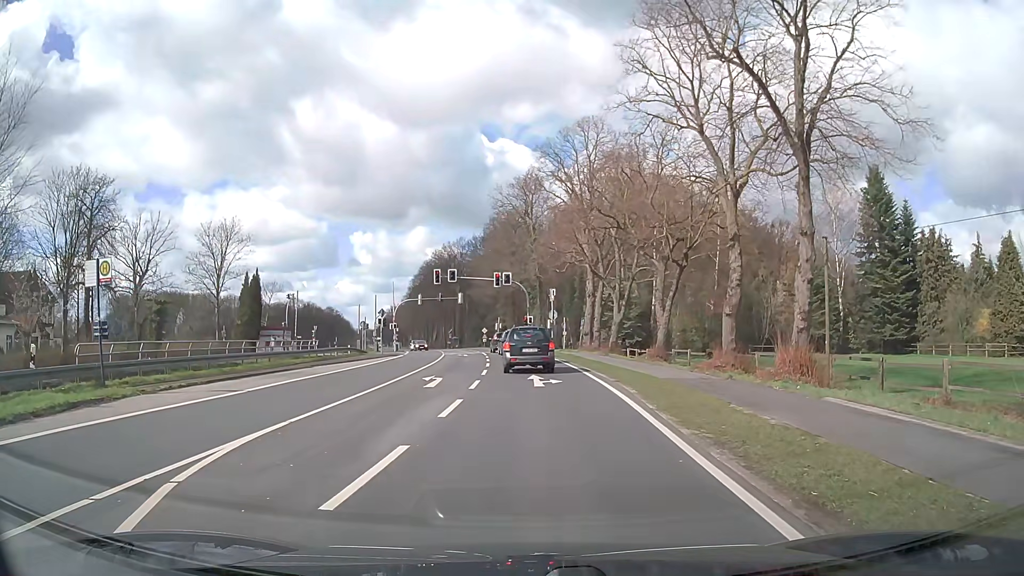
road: primary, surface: asphalt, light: Day
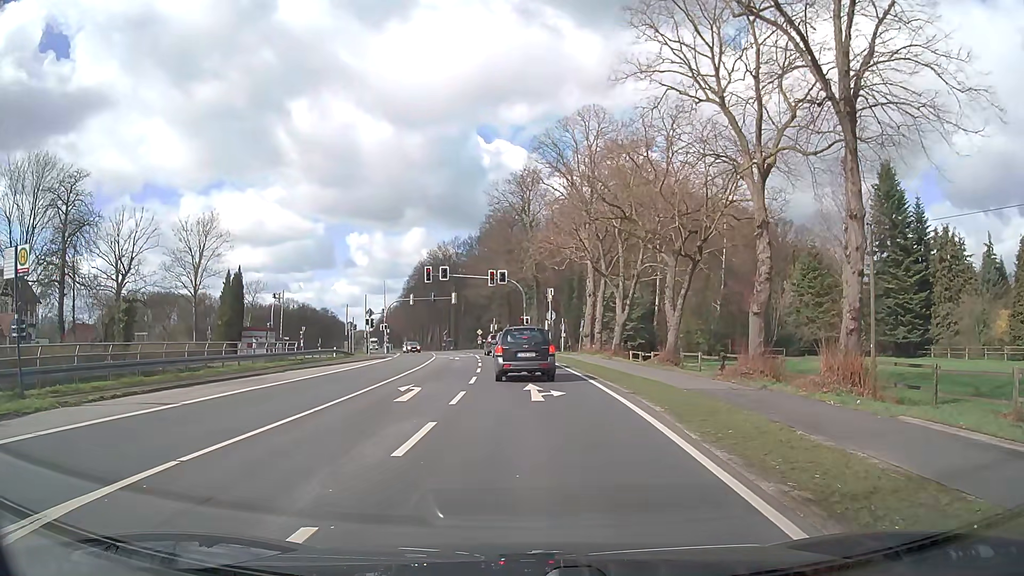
(0.0, +3.6) m; -1°
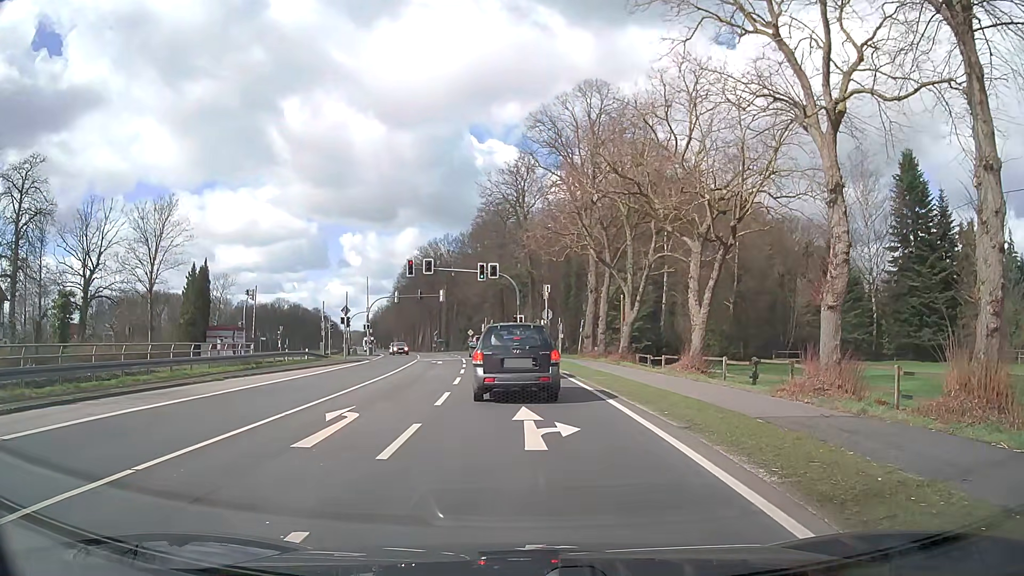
(+0.1, +6.1) m; +1°
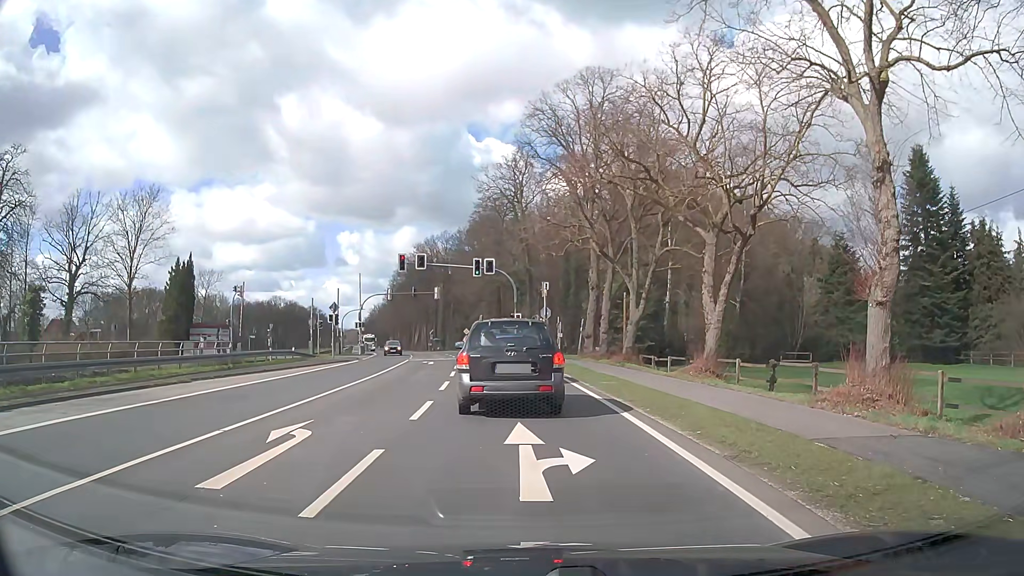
(0.0, +2.5) m; +2°
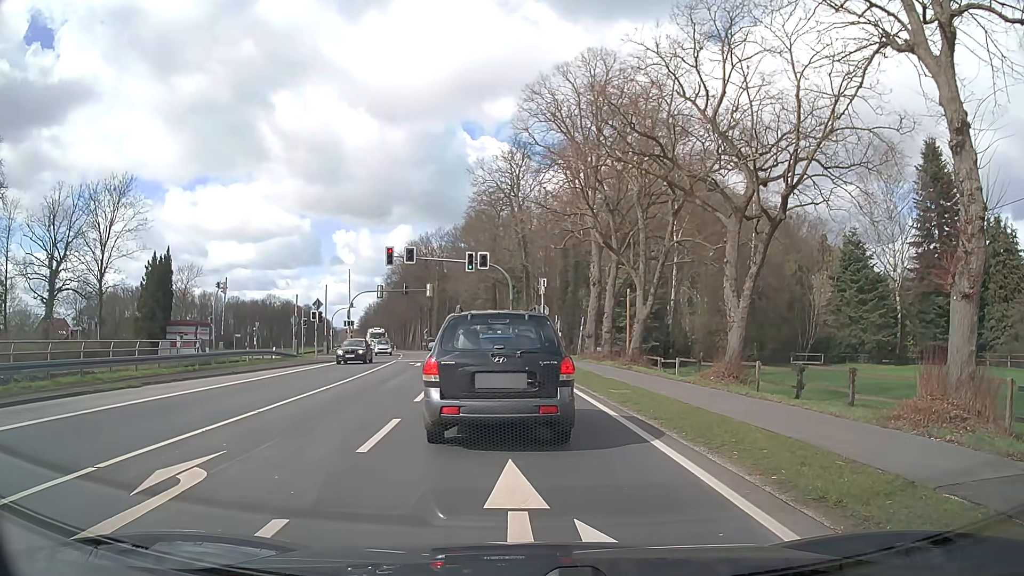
(-0.1, +3.1) m; -2°
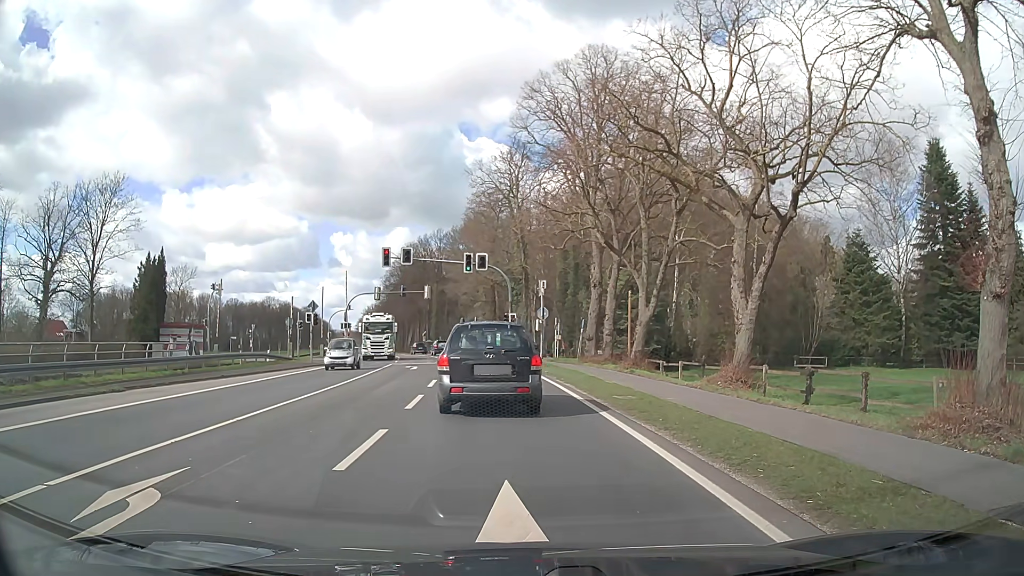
(0.0, +1.0) m; 0°
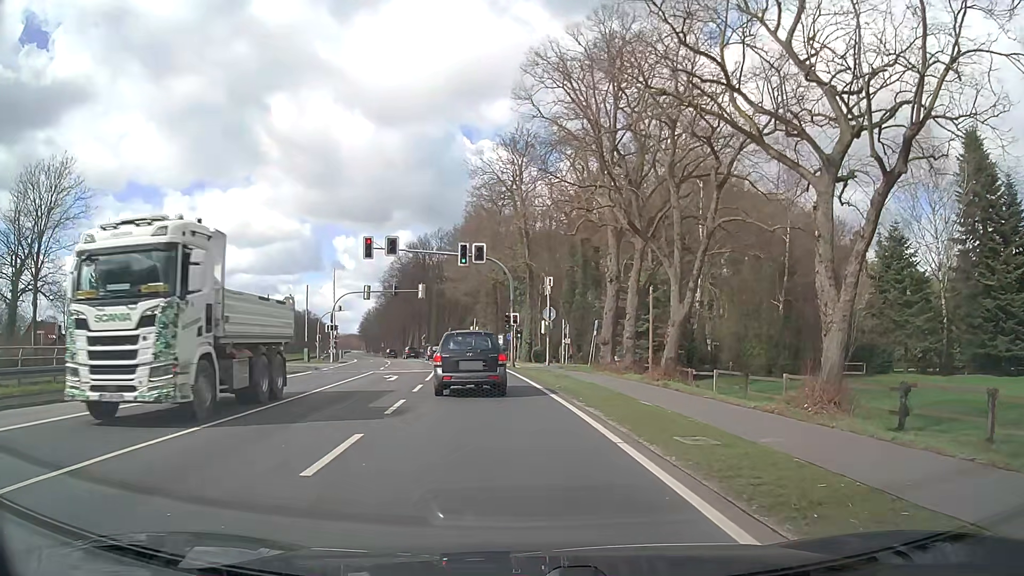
(0.0, +6.7) m; 0°
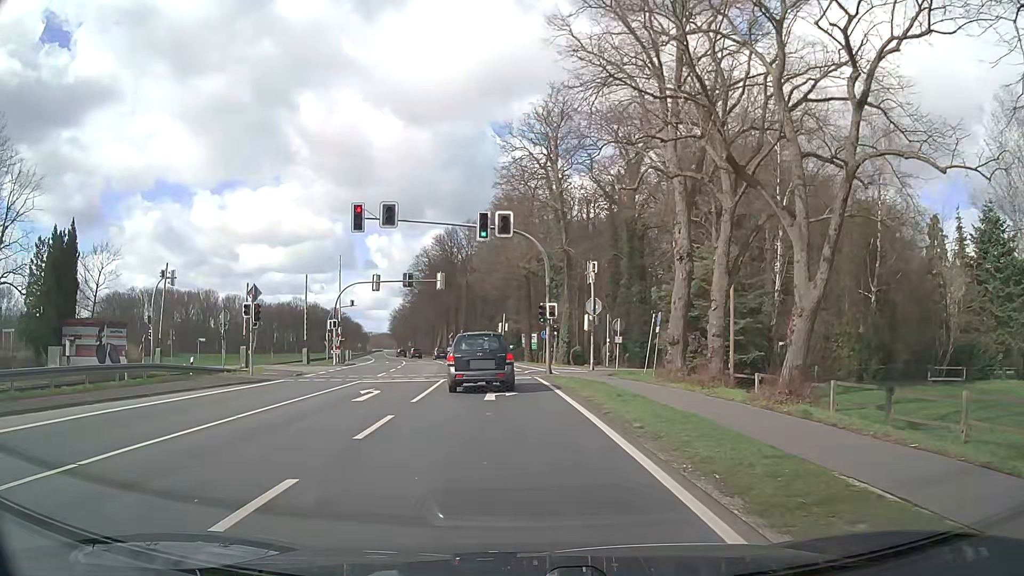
(-0.2, +9.7) m; -3°
(0, +10) (-1, +20) (-2, +30) (-3, +40) (-4, +50) (-5, +60) (-7, +70) (-9, +79) (-12, +89) (-14, +99) m
